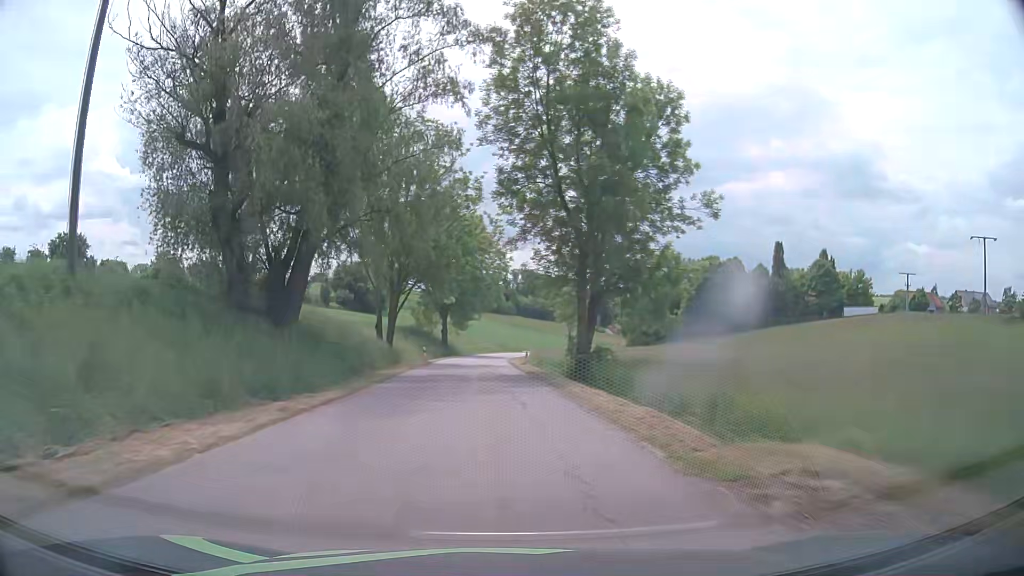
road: tertiary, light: Day
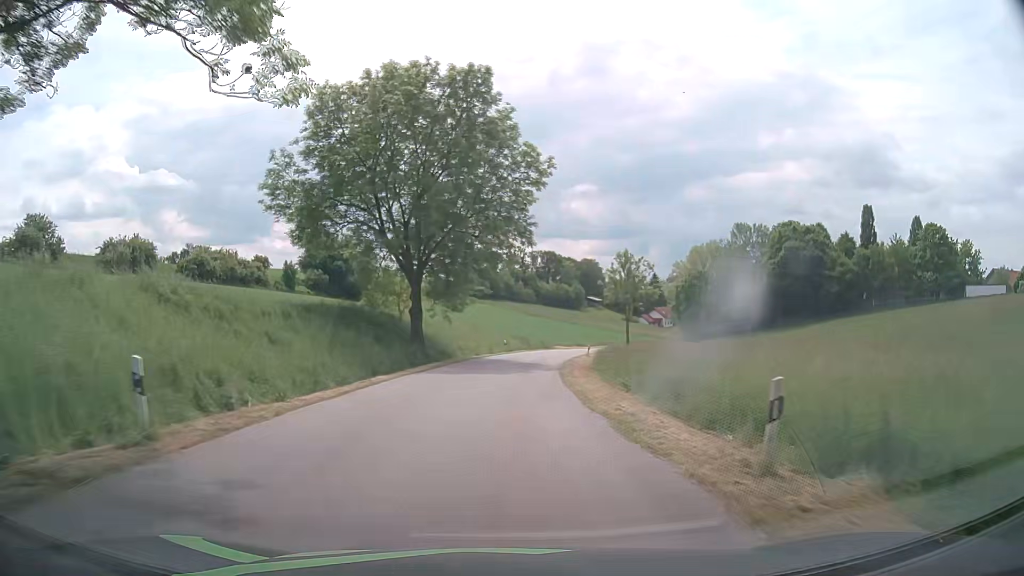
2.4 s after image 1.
(-1.1, +40.7) m; -2°
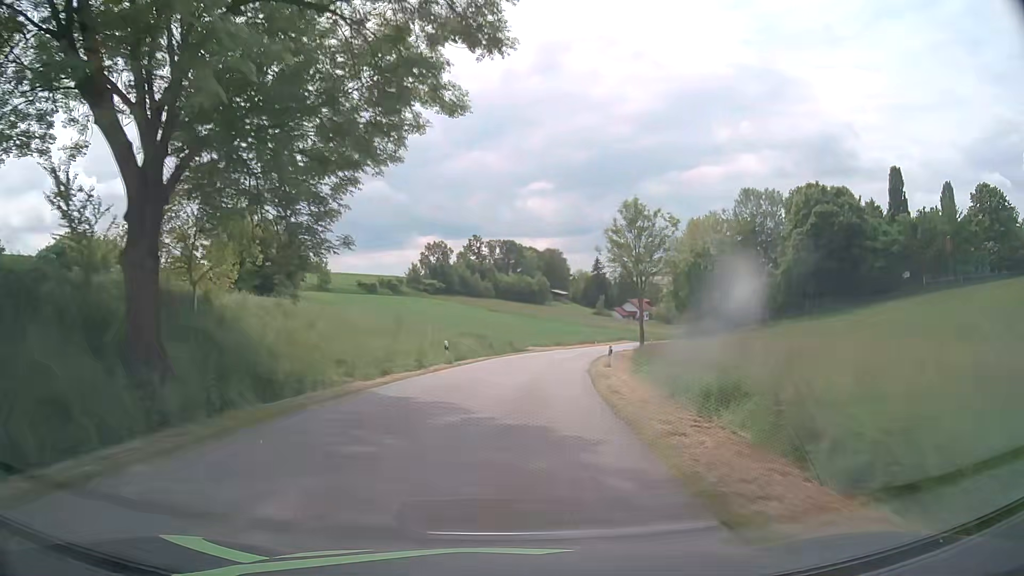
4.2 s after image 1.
(+0.8, +27.7) m; +4°
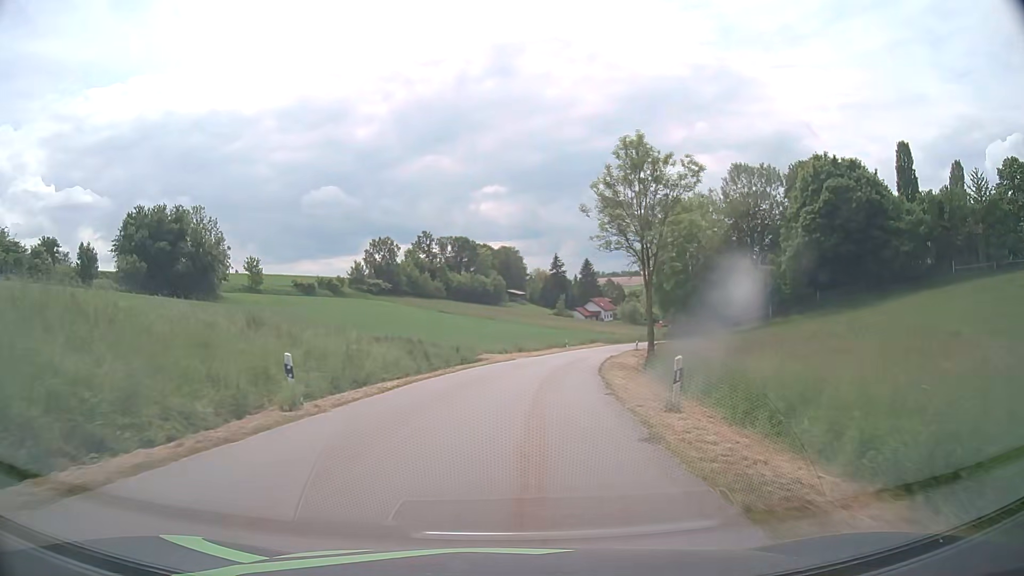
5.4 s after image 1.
(+0.6, +17.0) m; +4°
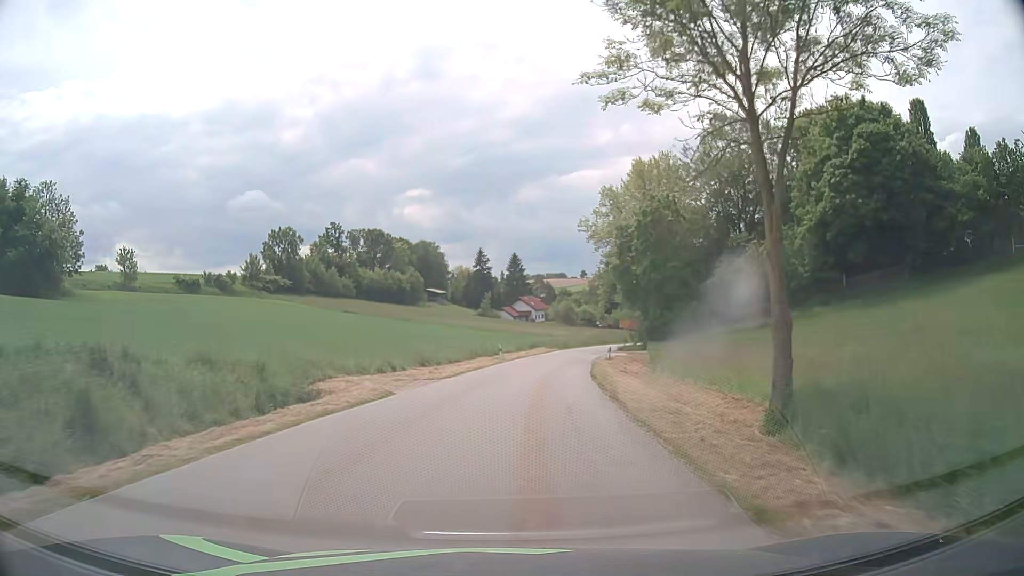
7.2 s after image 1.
(+1.5, +24.1) m; +7°
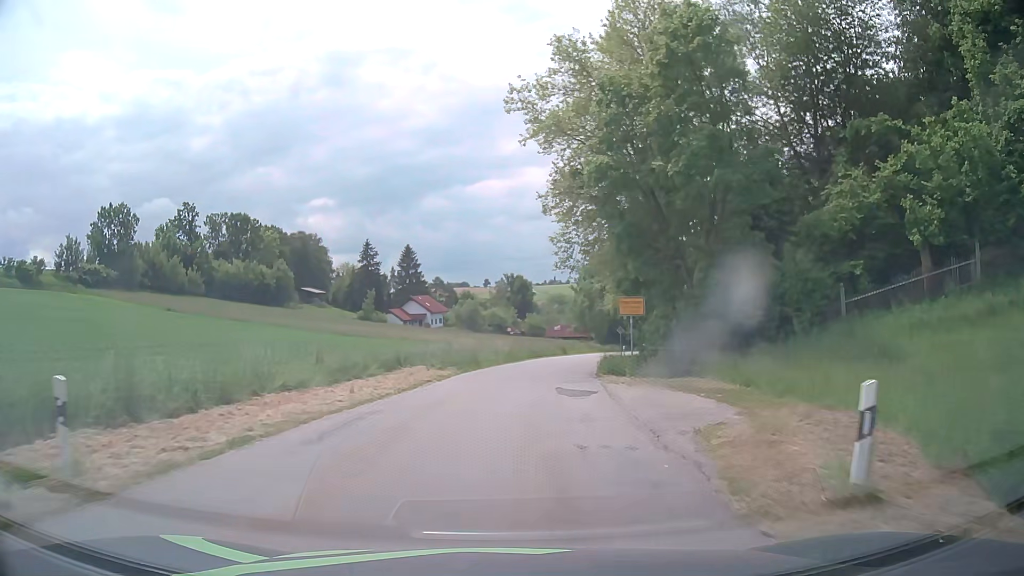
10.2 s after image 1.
(+2.9, +38.7) m; +8°
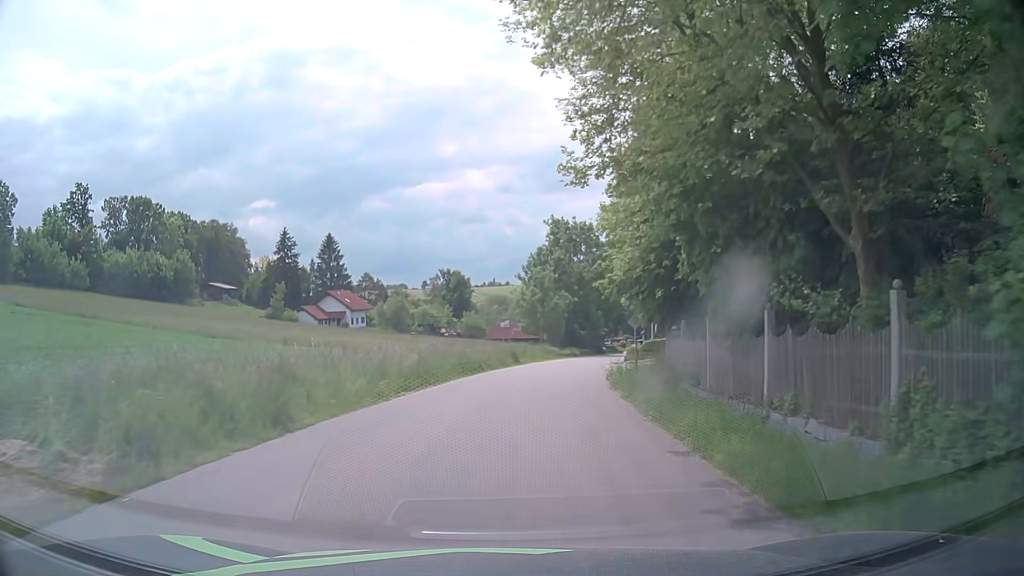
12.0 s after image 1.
(+1.0, +22.9) m; +5°
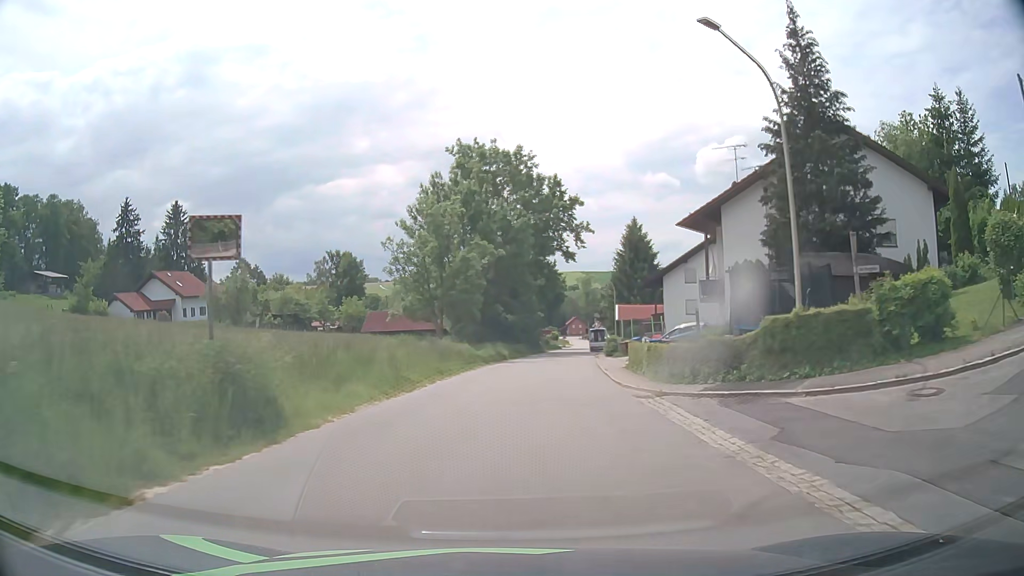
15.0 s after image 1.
(+2.7, +38.4) m; +7°
(0, +10) (0, +20) (+1, +30) (+2, +40) (+3, +50) (+4, +60) (+5, +70) (+7, +80) (+9, +89) (+12, +99) m
